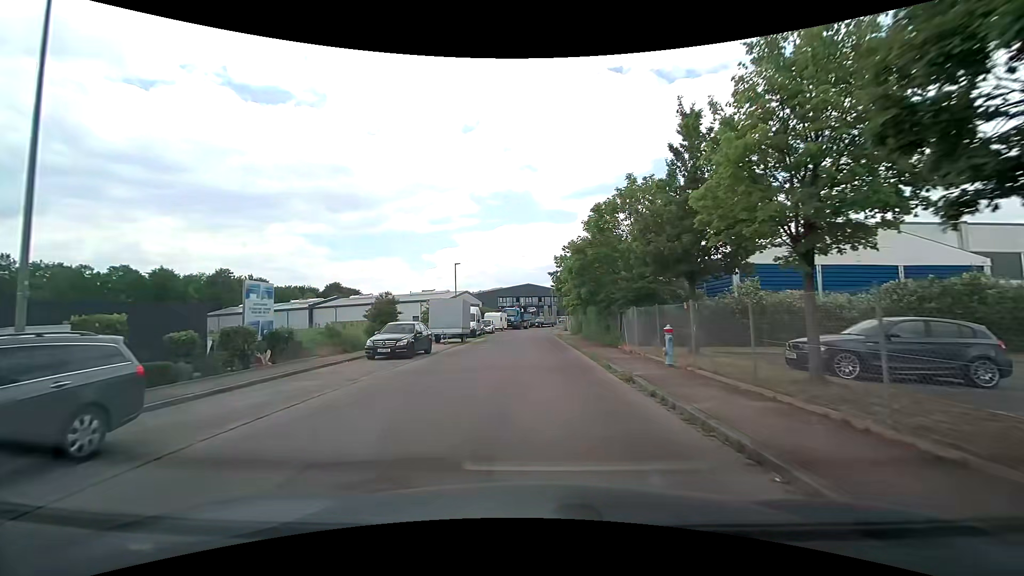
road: residential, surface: asphalt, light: Day
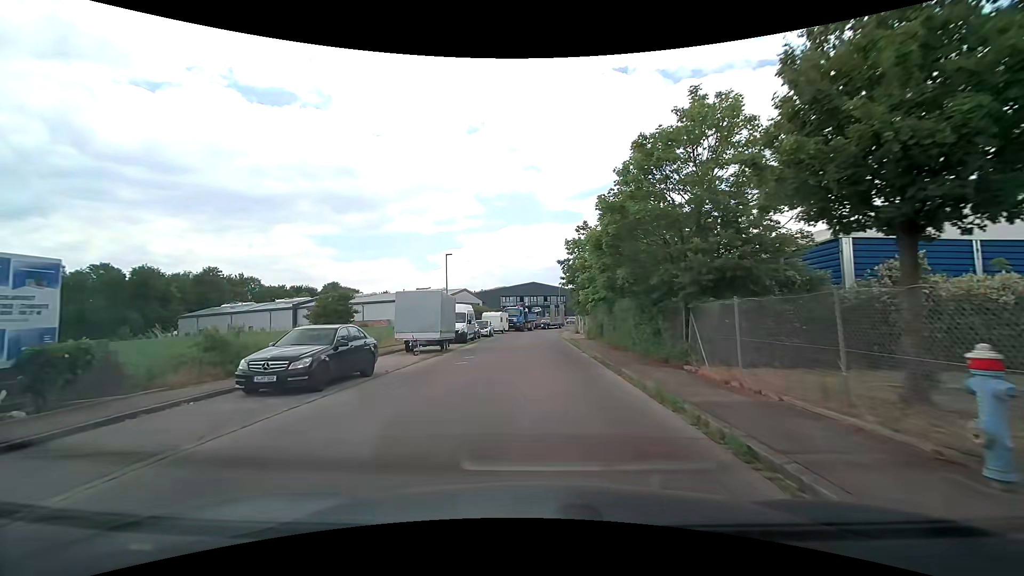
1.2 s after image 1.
(0.0, +8.6) m; 0°
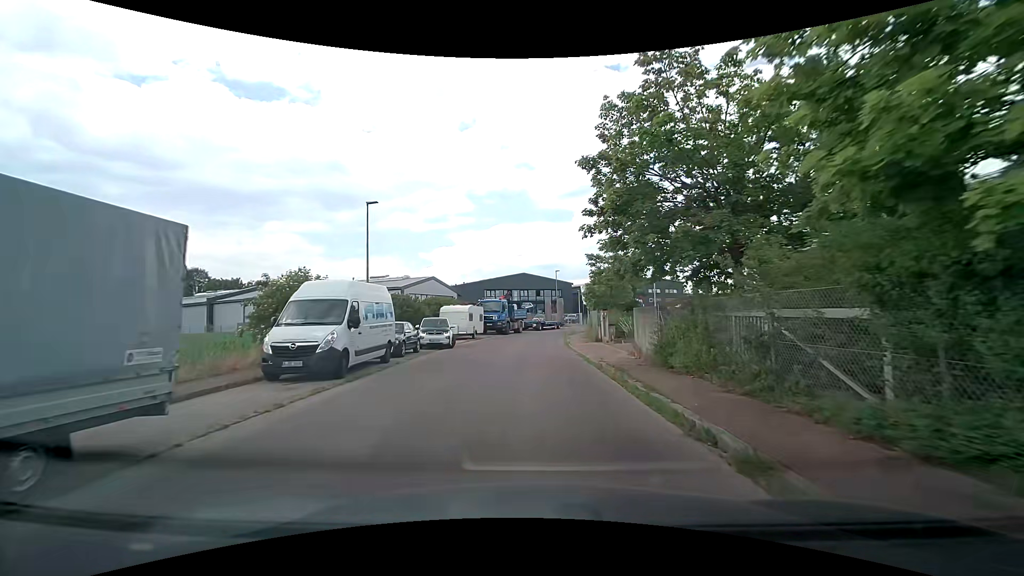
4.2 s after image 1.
(0.0, +20.3) m; 0°
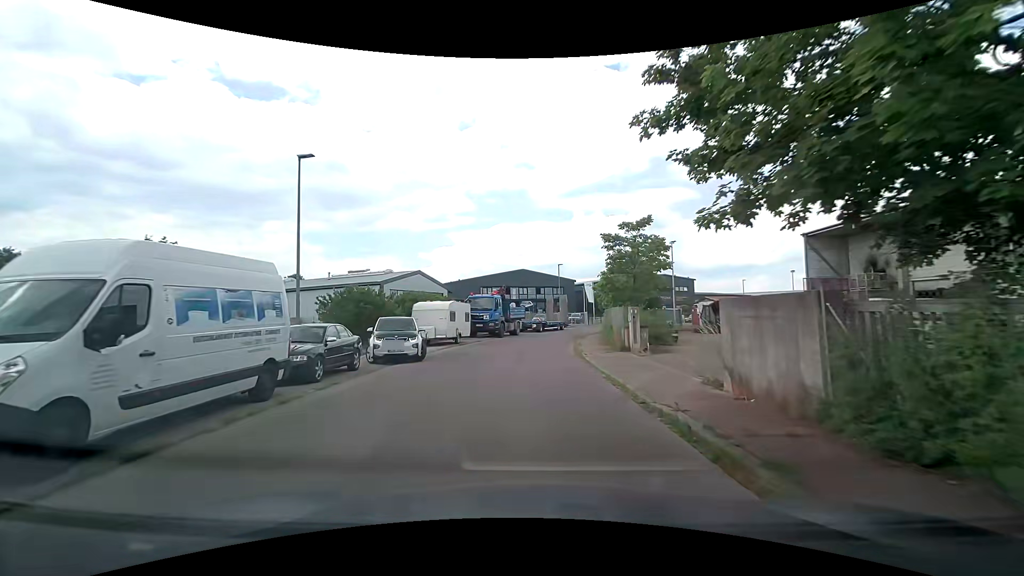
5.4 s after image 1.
(0.0, +7.8) m; 0°
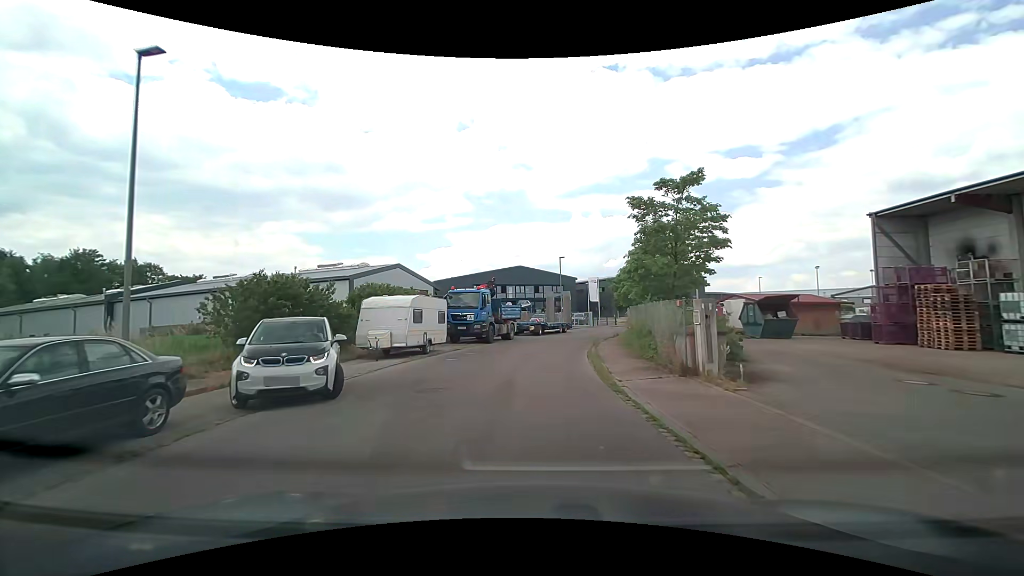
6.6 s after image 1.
(0.0, +7.8) m; +1°
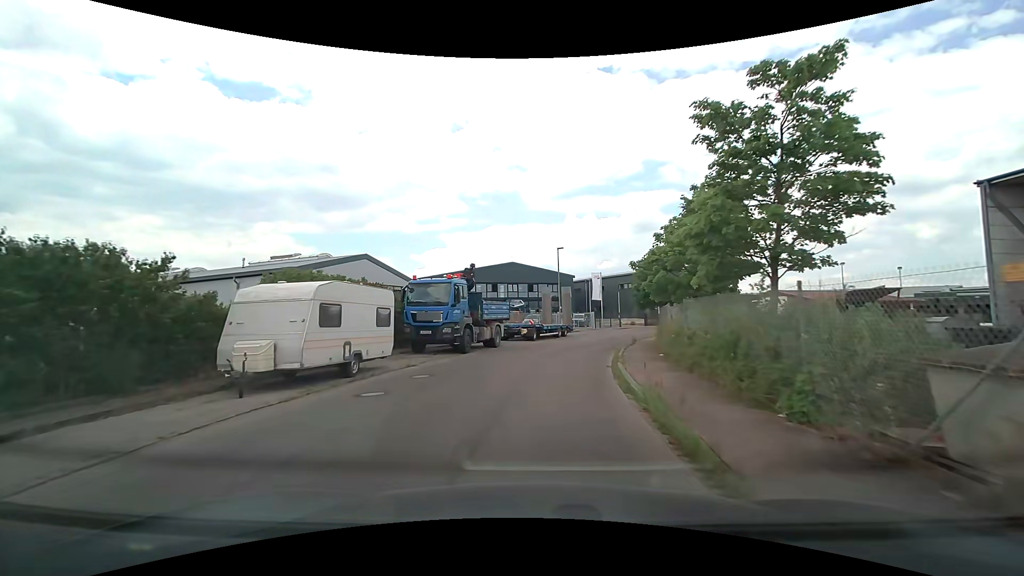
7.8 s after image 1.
(0.0, +8.0) m; 0°
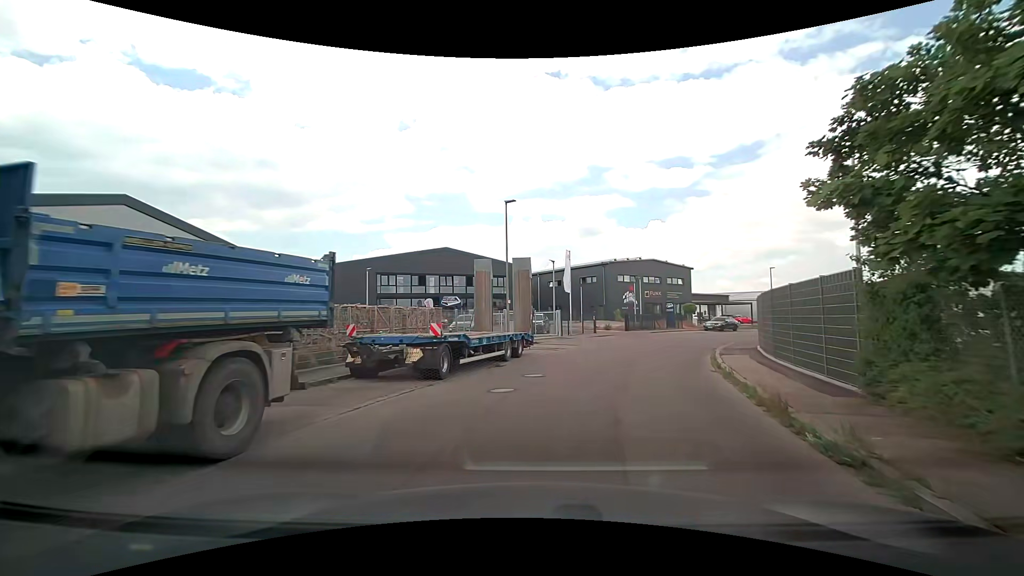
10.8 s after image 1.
(+0.9, +19.3) m; +6°
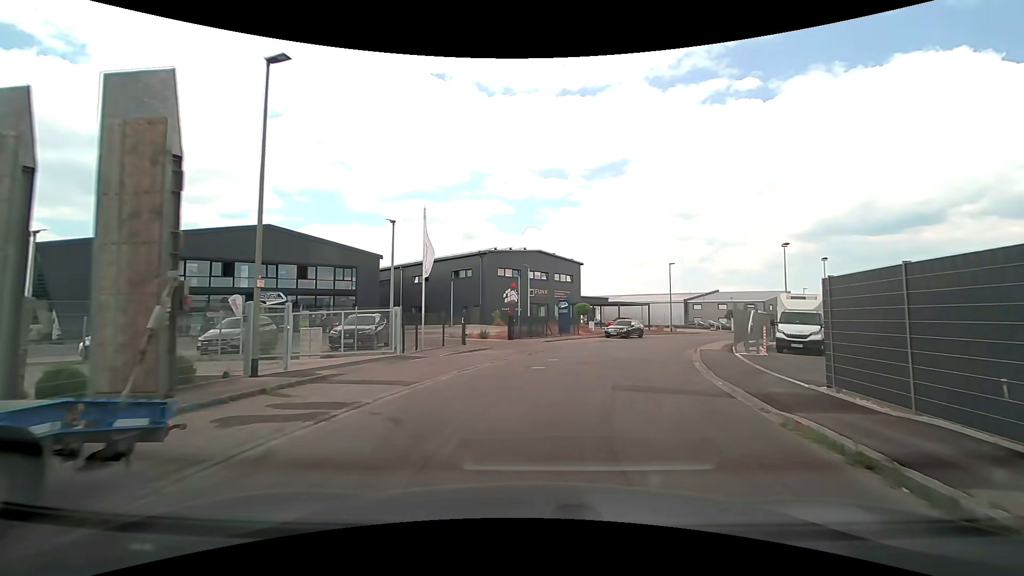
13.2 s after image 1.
(+1.7, +14.5) m; +15°
(+1, +10) (+3, +20) (+6, +29) (+10, +38) (+16, +47) (+22, +55) (+29, +62) (+36, +69) (+43, +76) (+49, +83) m
